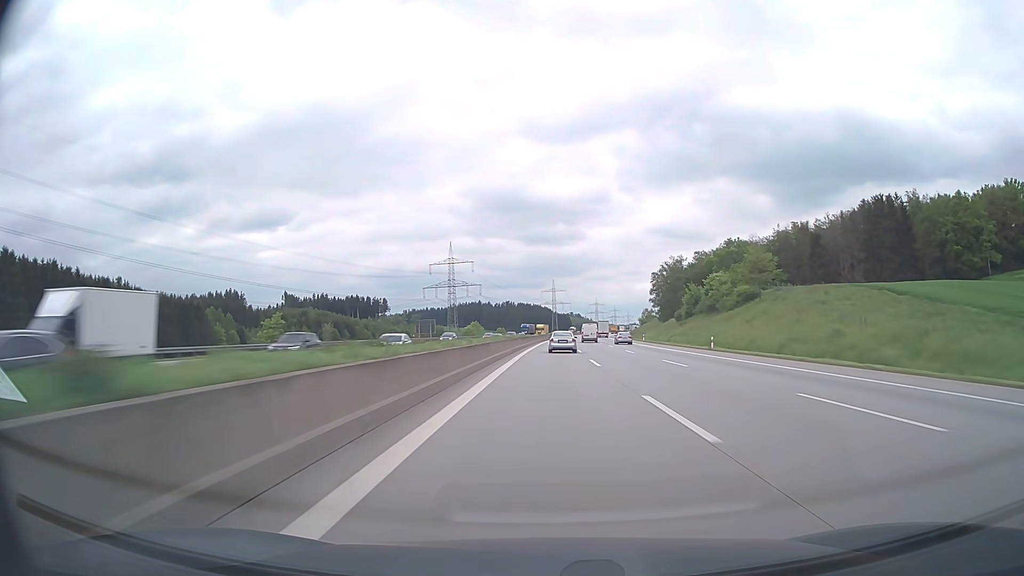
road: motorway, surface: asphalt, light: Day
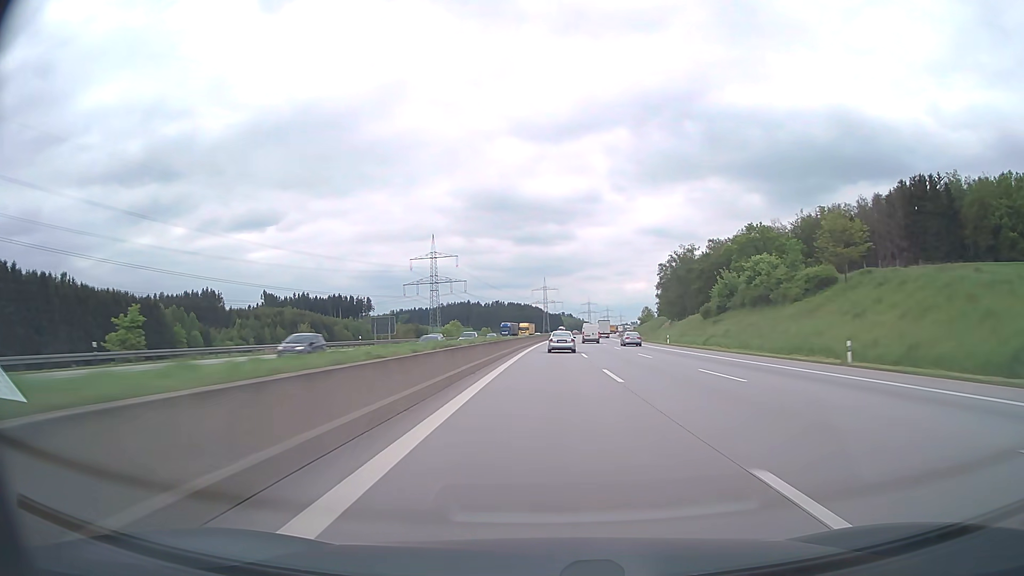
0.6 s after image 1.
(+0.2, +26.5) m; +1°
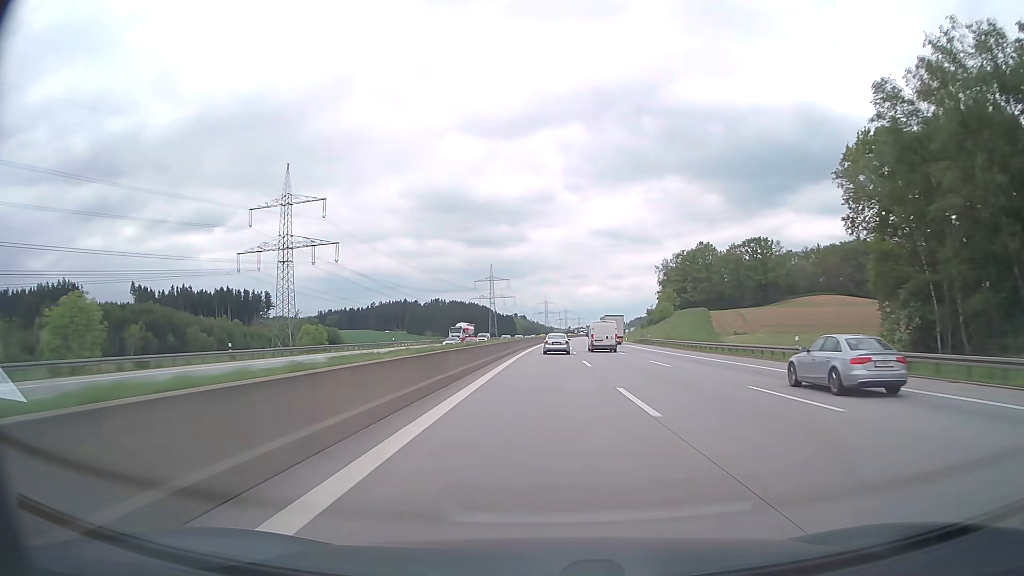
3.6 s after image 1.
(+4.5, +133.6) m; +4°
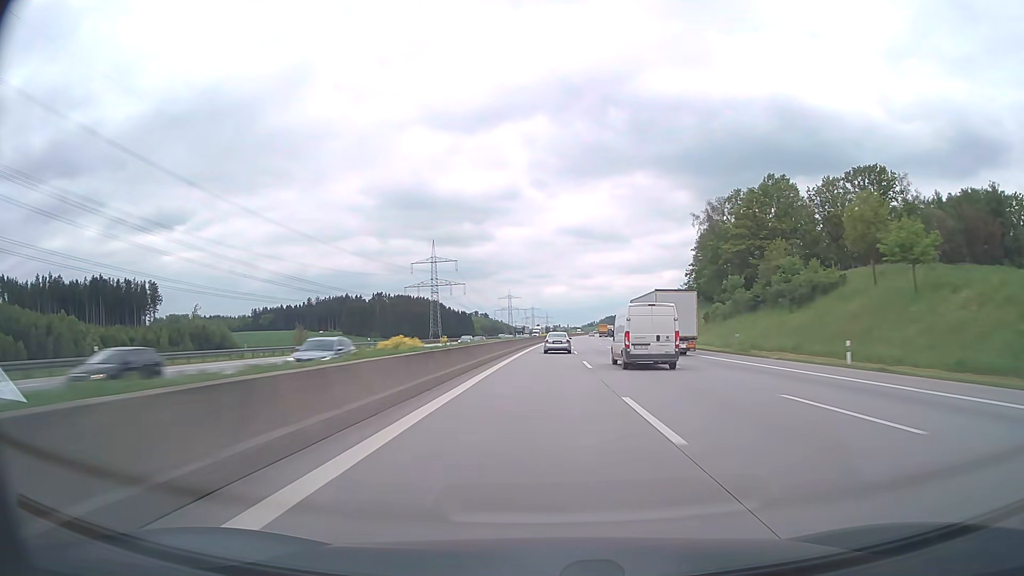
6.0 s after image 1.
(+2.9, +111.4) m; +3°
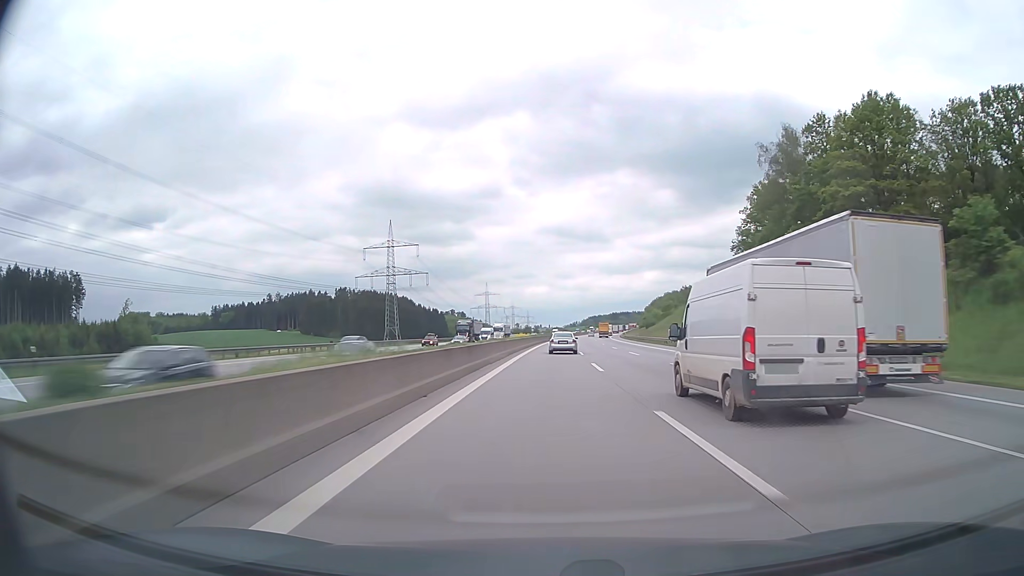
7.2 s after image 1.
(+0.7, +56.9) m; +1°
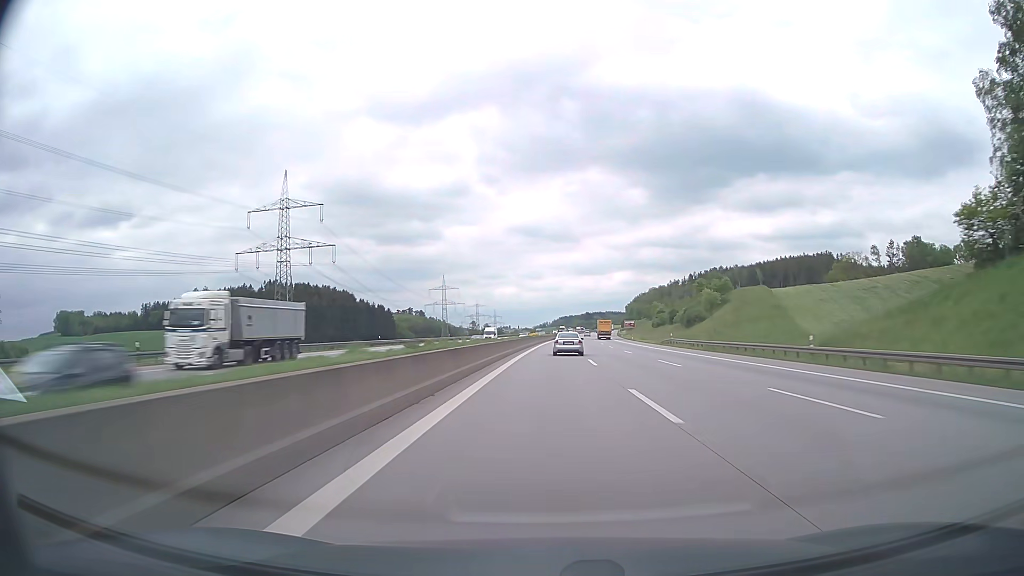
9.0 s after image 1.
(+2.1, +85.6) m; +3°
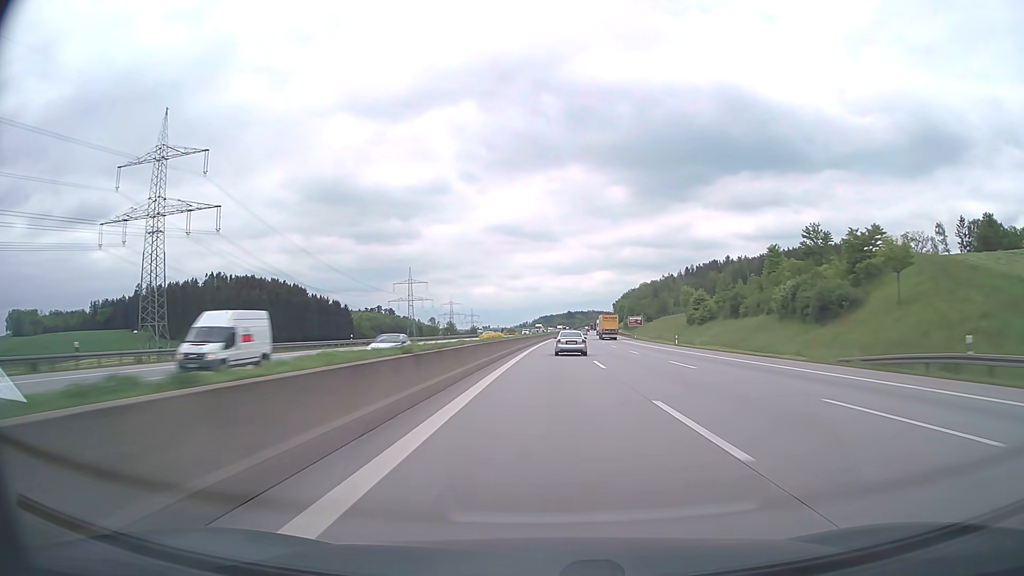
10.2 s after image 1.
(+0.8, +57.1) m; +2°
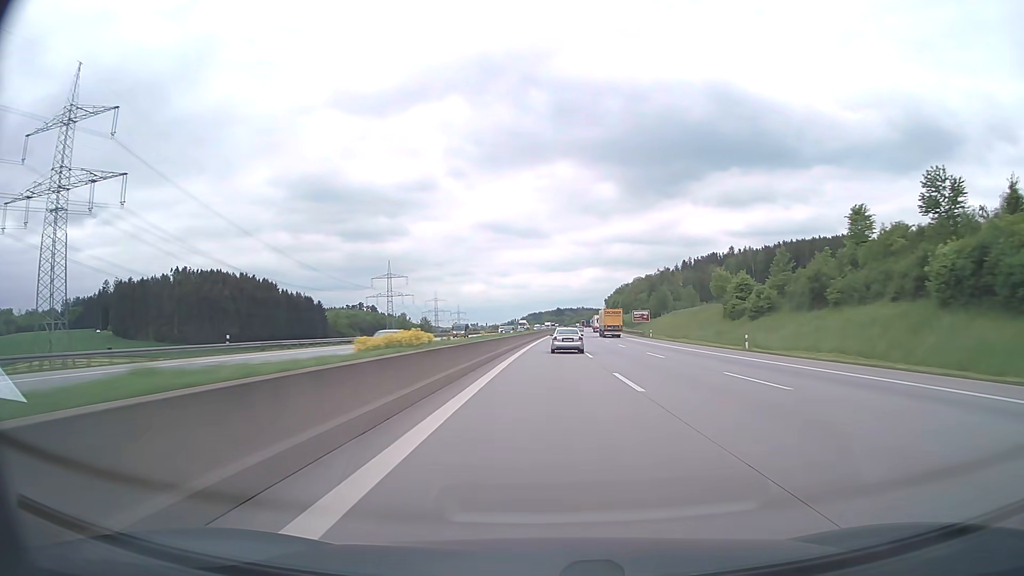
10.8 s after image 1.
(+0.2, +28.3) m; +1°
(0, +10) (0, +20) (0, +30) (0, +40) (+1, +50) (+1, +60) (+1, +70) (+2, +80) (+2, +90) (+3, +100) m
